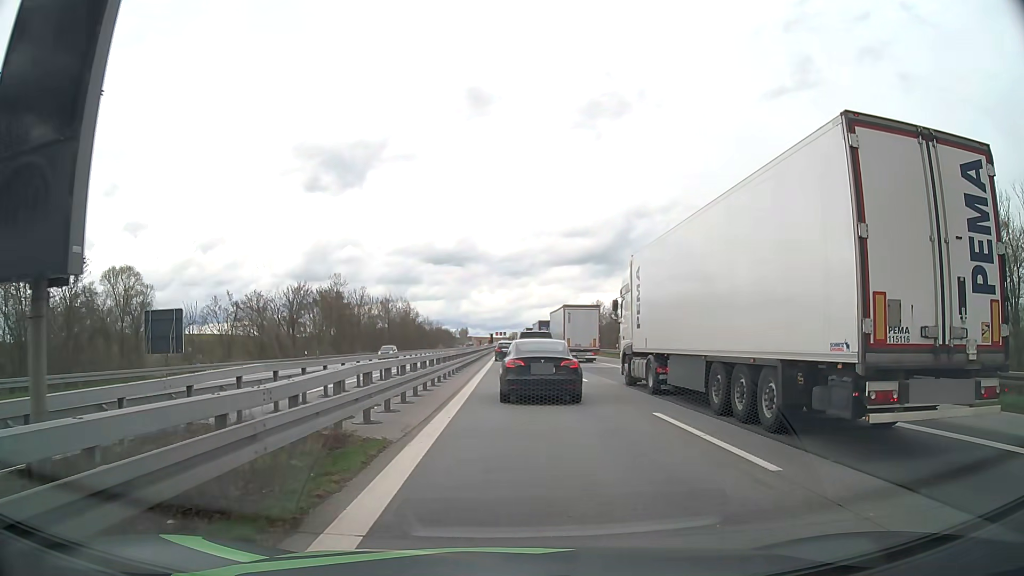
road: motorway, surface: asphalt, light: Day
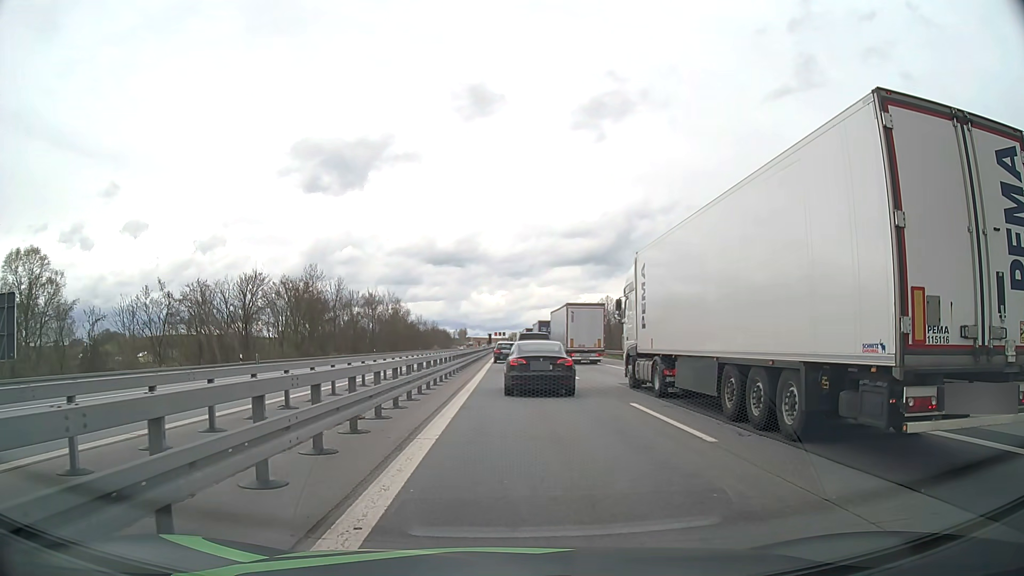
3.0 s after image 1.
(0.0, +15.2) m; 0°
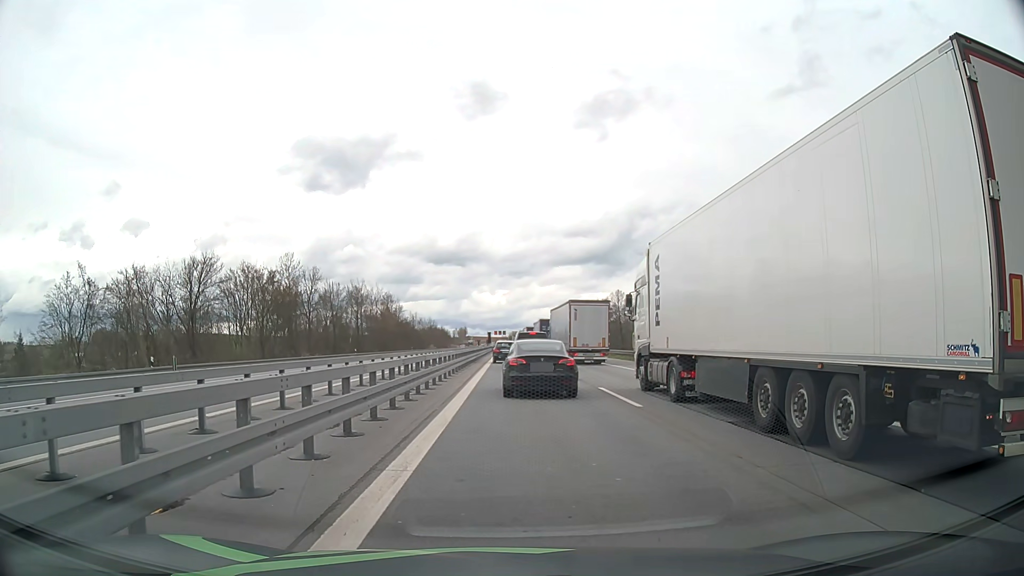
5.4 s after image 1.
(0.0, +12.5) m; -1°
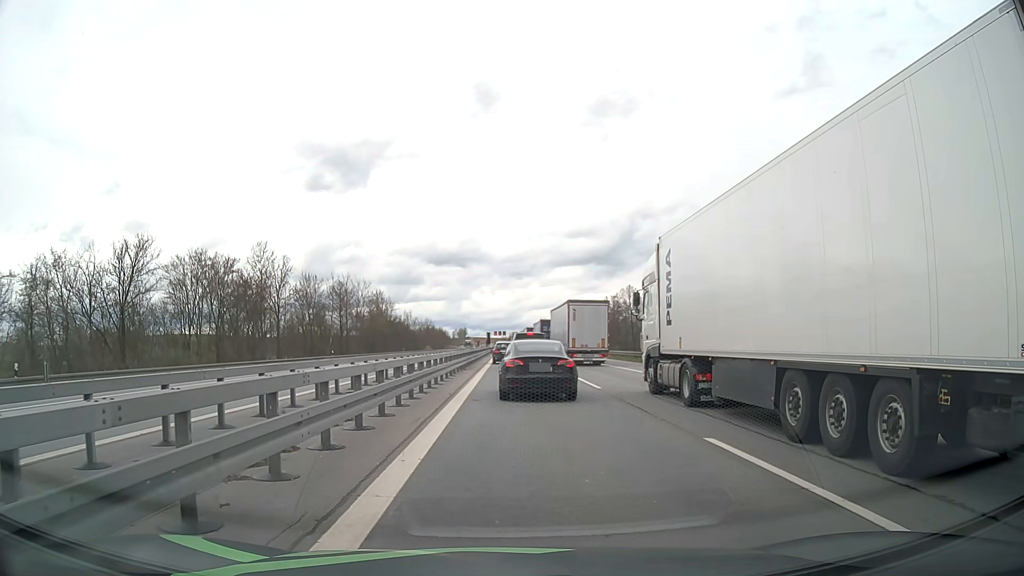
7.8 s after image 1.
(+0.1, +11.2) m; +1°
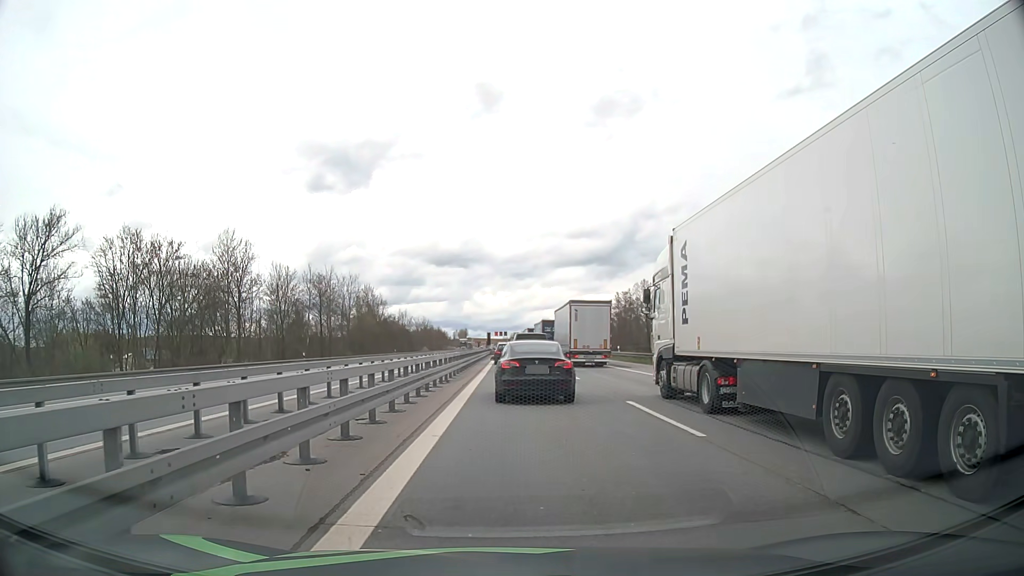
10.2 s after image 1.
(0.0, +11.1) m; 0°
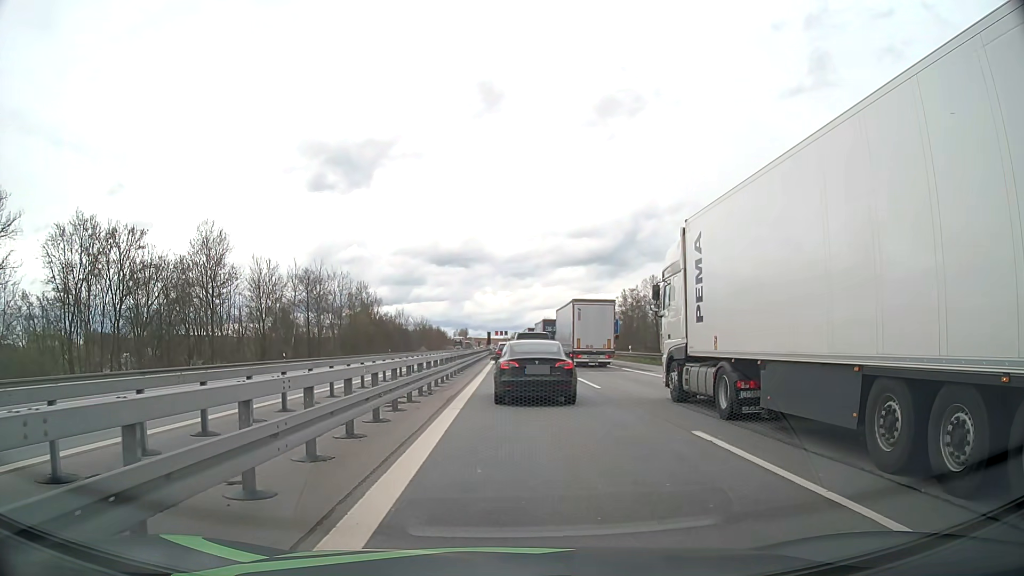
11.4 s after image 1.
(0.0, +5.9) m; -1°
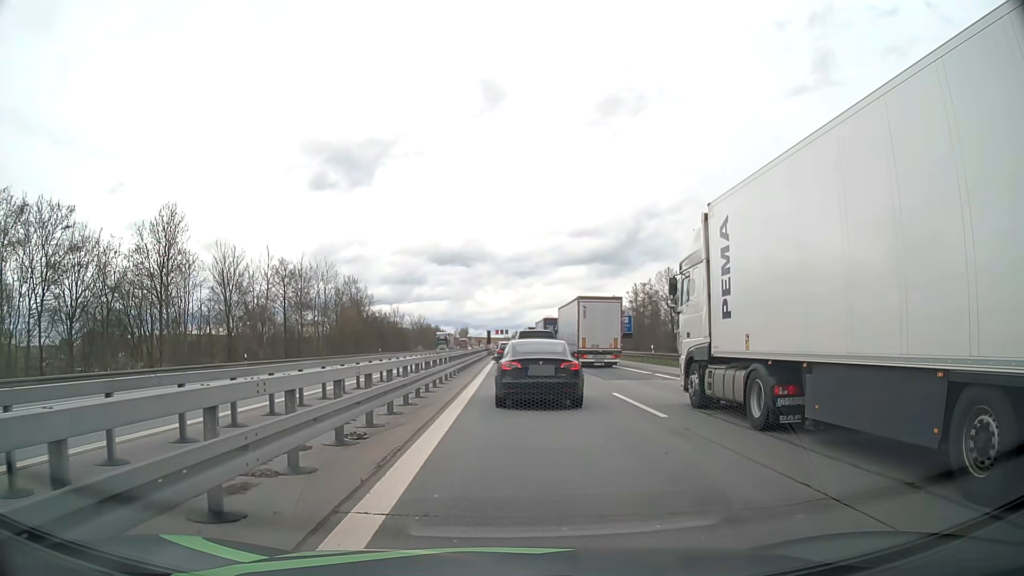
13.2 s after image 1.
(+0.1, +8.9) m; 0°
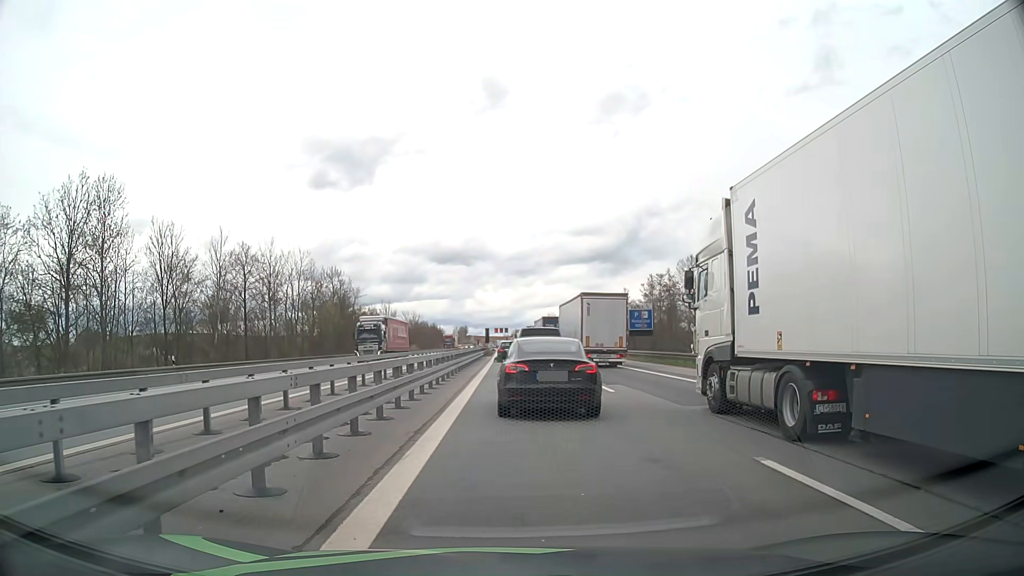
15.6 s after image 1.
(0.0, +11.1) m; 0°
(0, +10) (0, +20) (0, +30) (0, +40) (0, +50) (0, +60) (0, +70) (0, +80) (0, +90) (0, +100) m
